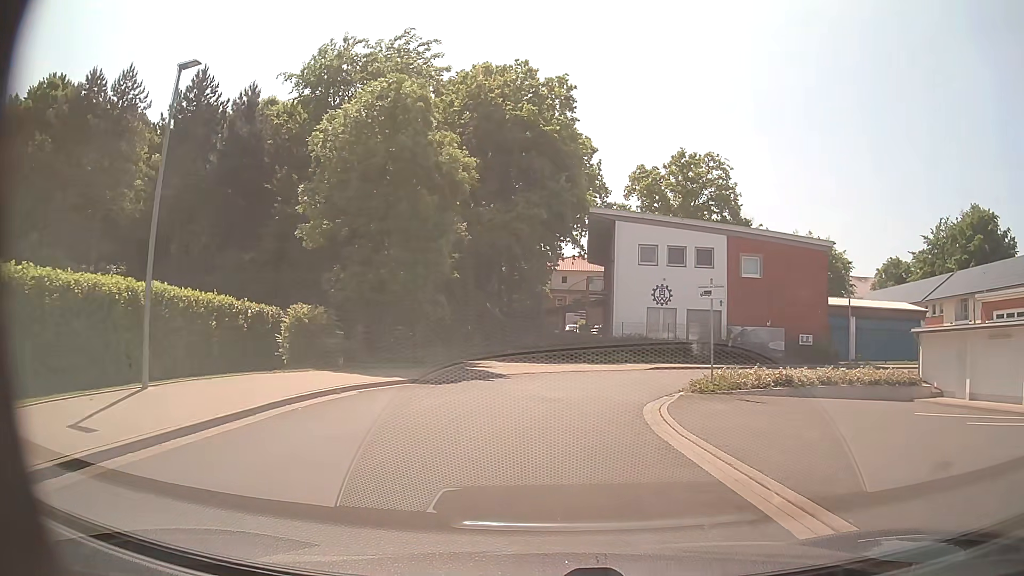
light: Day
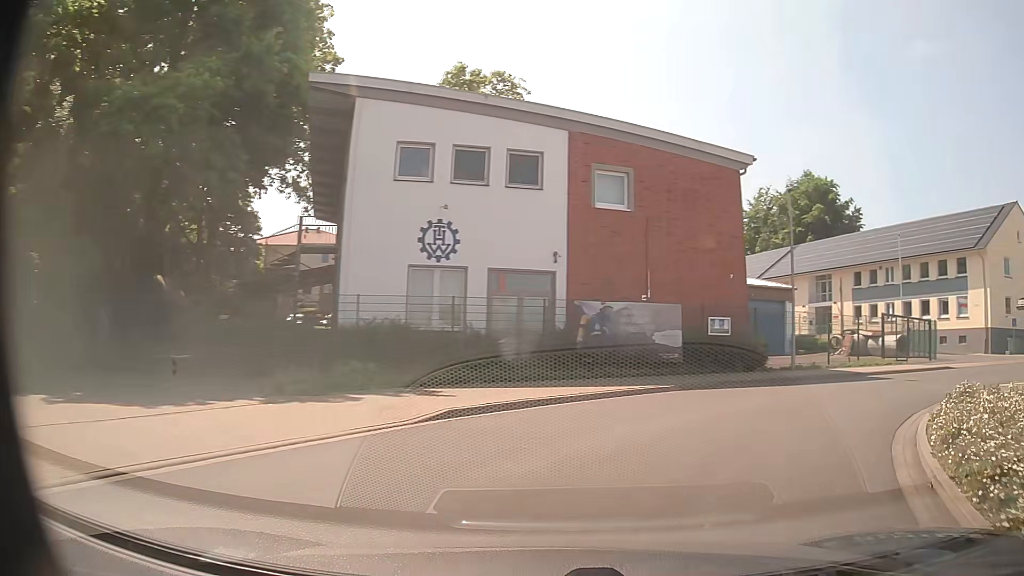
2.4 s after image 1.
(+1.8, +19.7) m; +21°
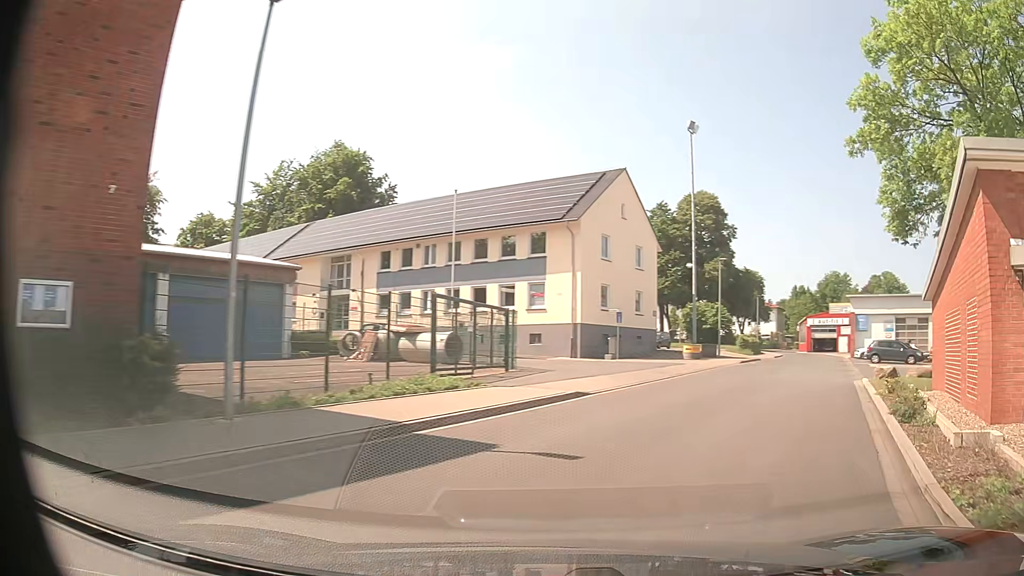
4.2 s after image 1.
(+4.9, +12.7) m; +41°
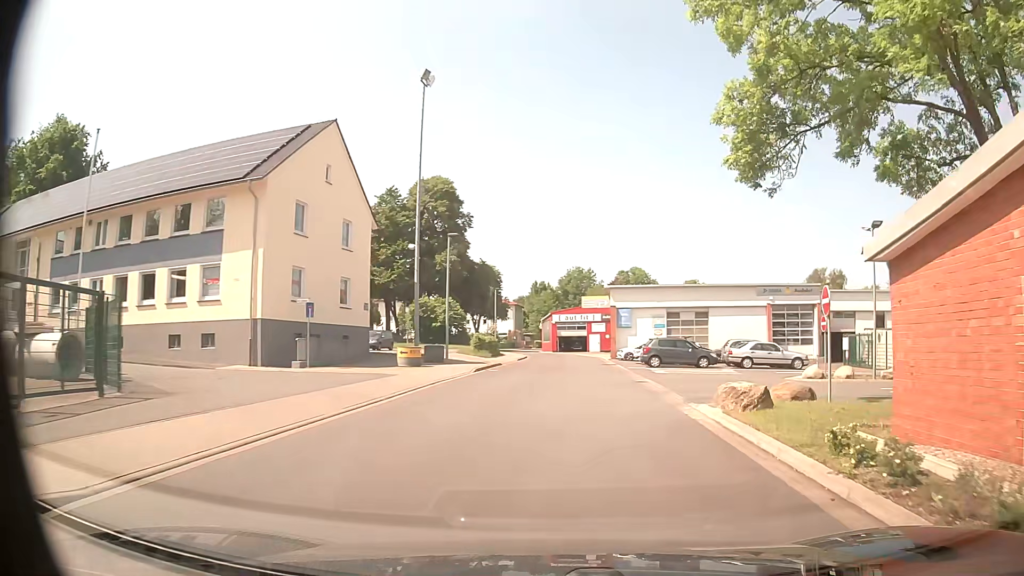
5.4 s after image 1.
(+2.2, +9.7) m; +23°
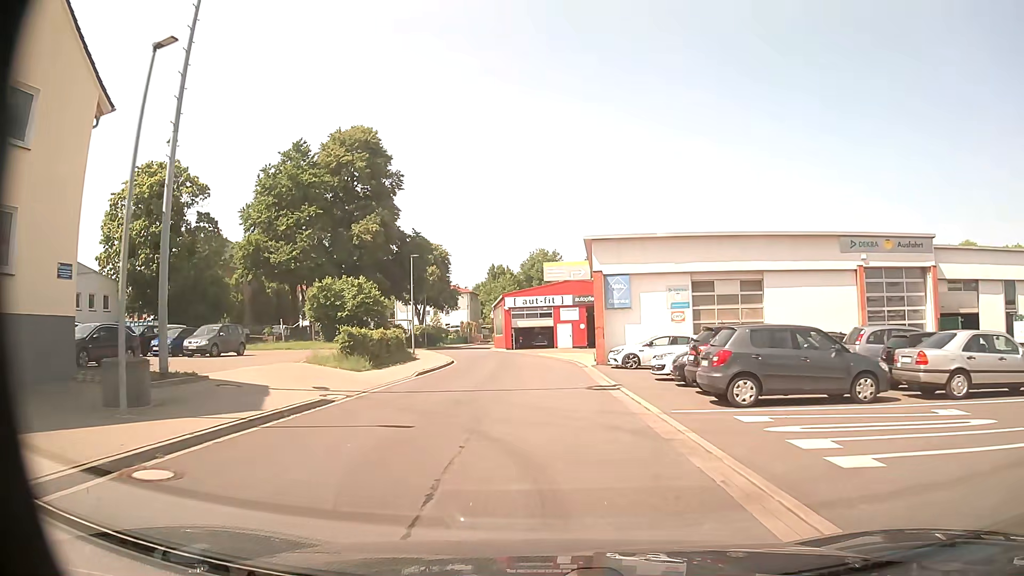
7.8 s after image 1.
(+1.1, +22.4) m; +2°
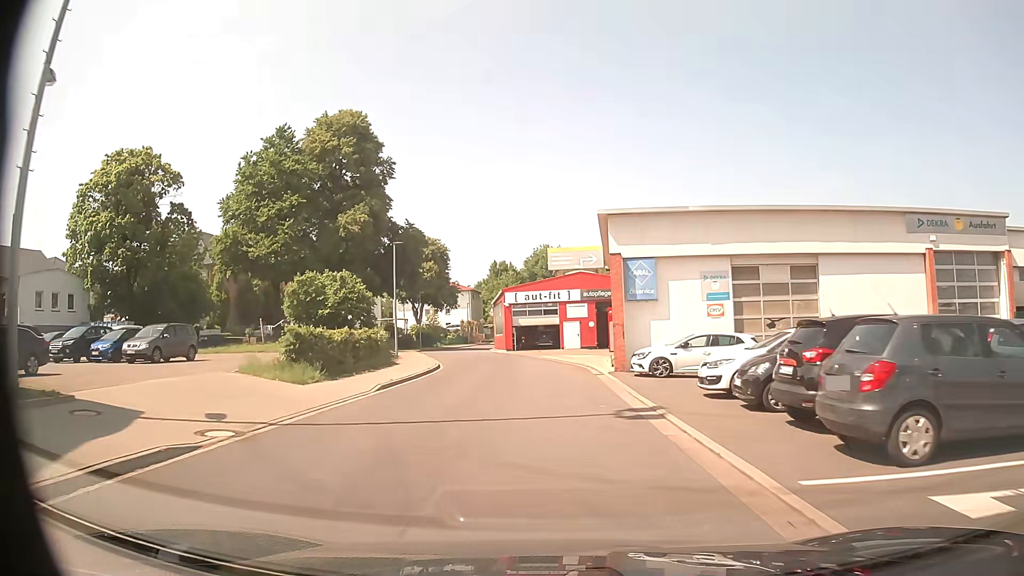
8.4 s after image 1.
(0.0, +5.9) m; -1°
